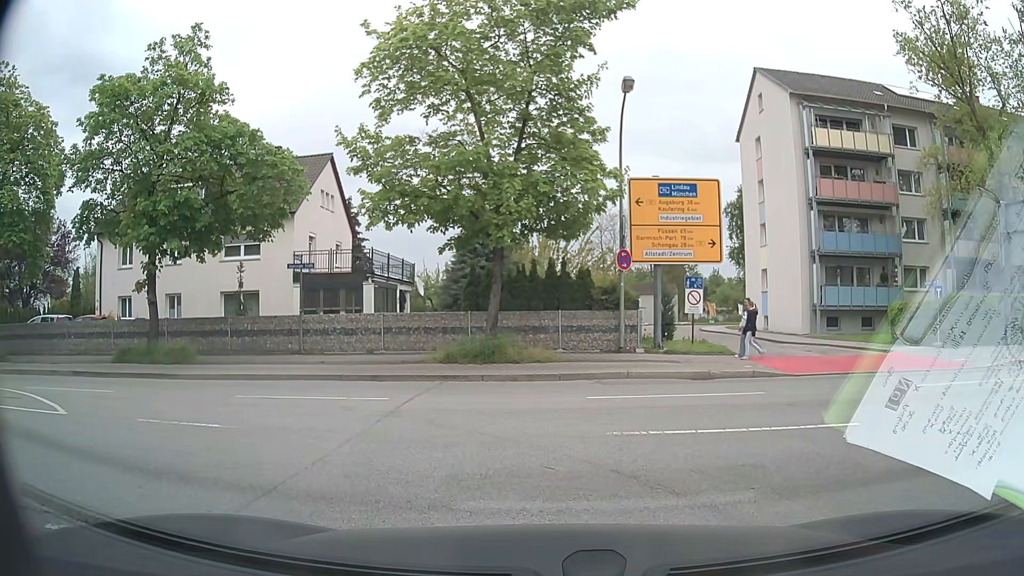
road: tertiary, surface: asphalt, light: Day
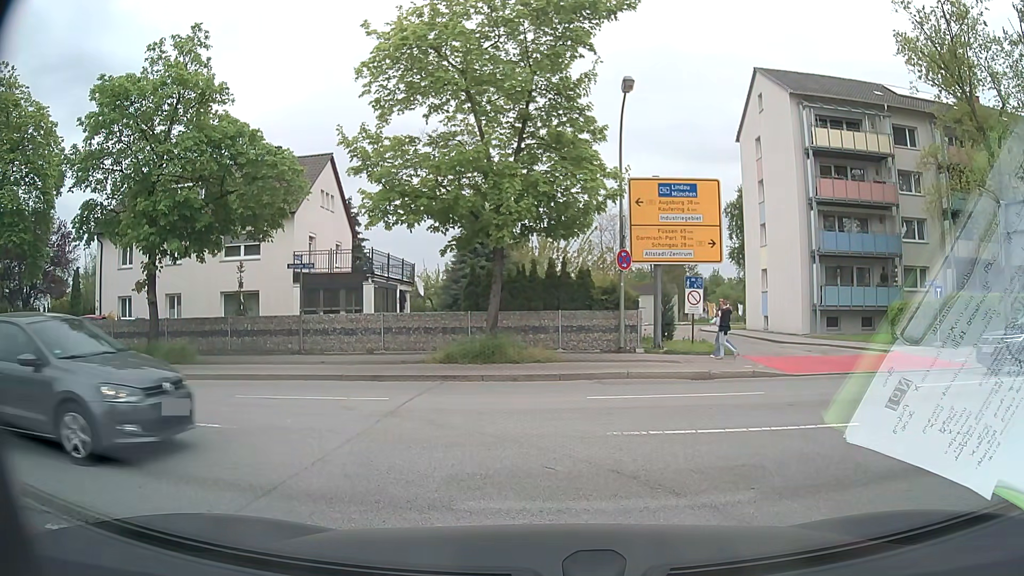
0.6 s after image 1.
(0.0, 0.0) m; 0°
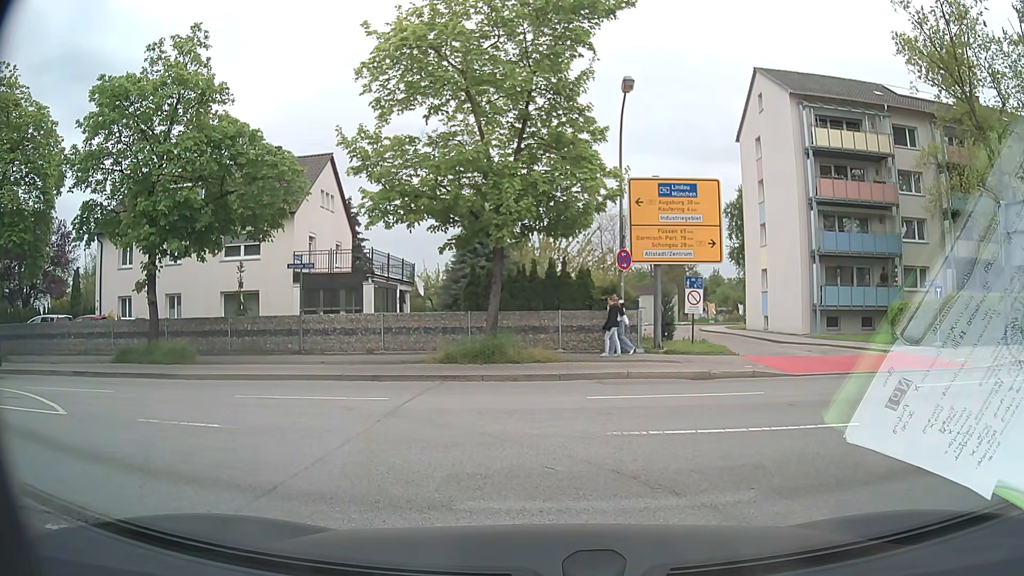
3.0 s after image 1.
(0.0, 0.0) m; 0°
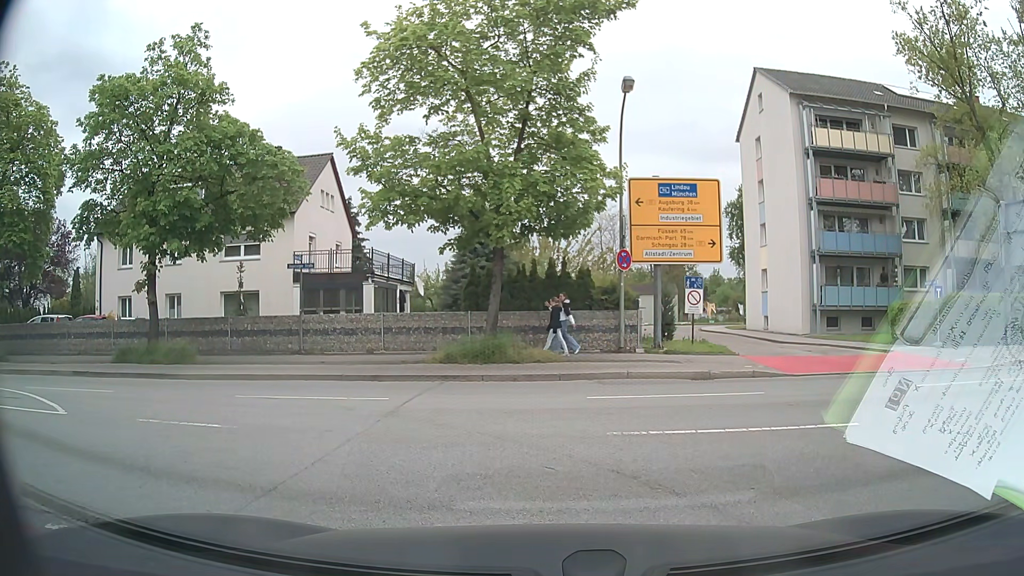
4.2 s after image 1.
(0.0, 0.0) m; 0°
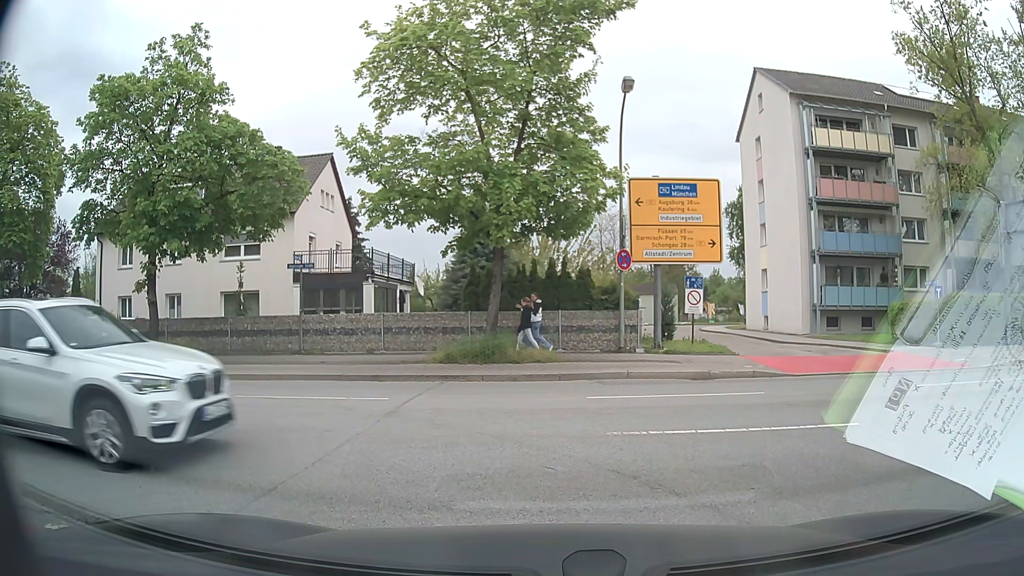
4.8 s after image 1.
(0.0, 0.0) m; 0°
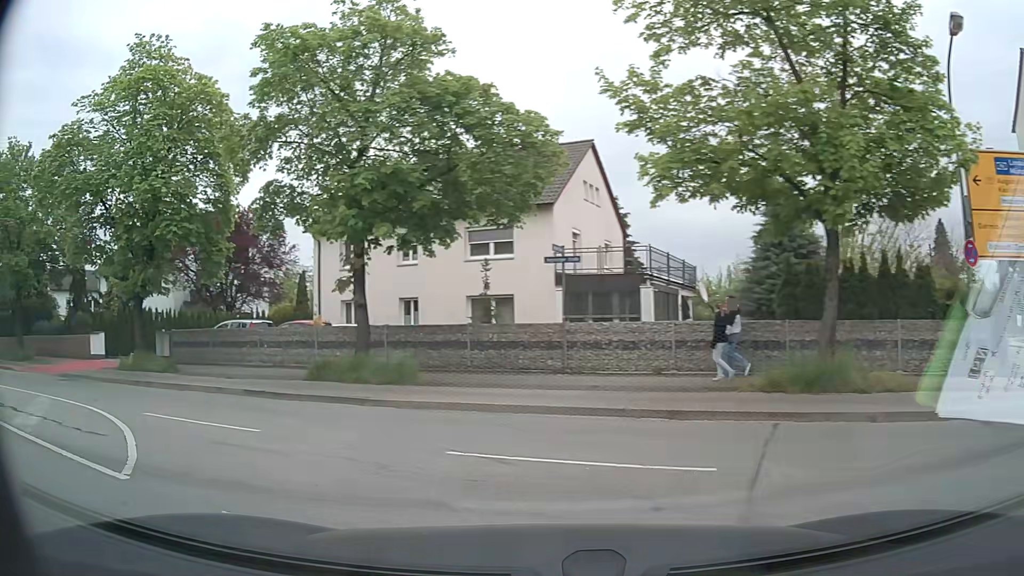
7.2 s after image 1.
(-1.5, +5.0) m; -30°
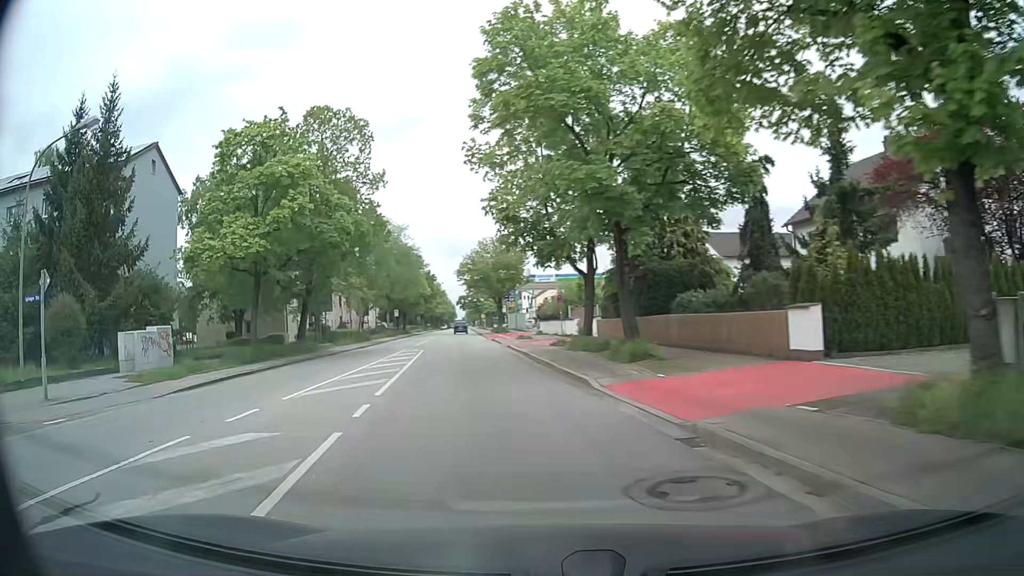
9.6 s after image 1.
(-9.3, +14.1) m; -59°
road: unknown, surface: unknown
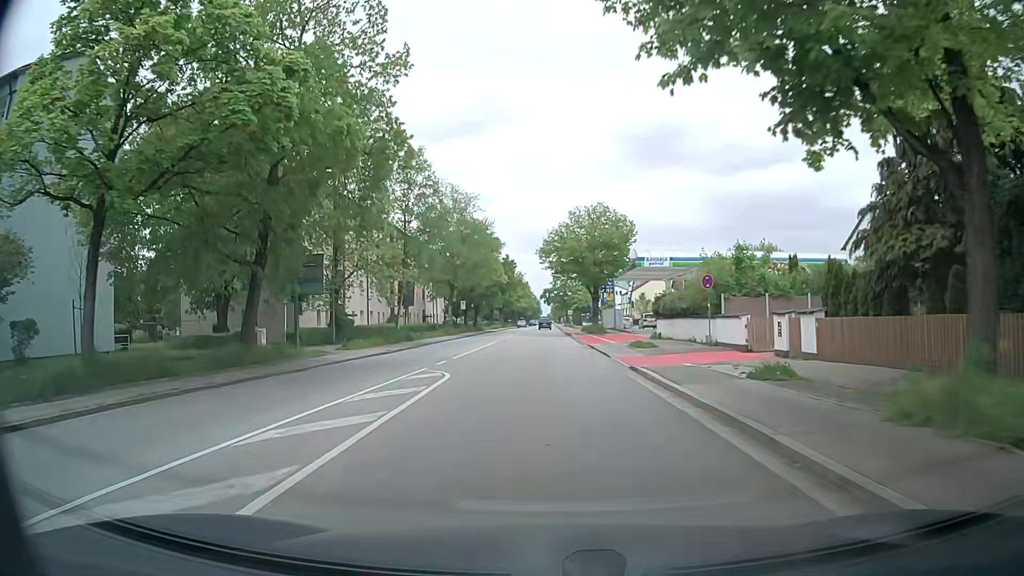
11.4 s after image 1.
(-1.8, +19.1) m; -6°
